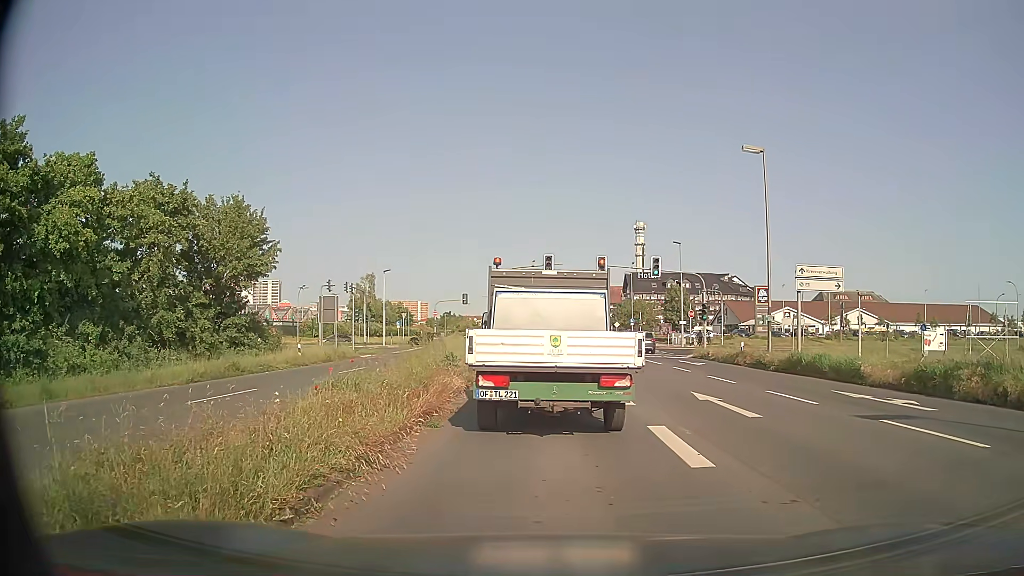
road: primary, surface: asphalt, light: Day
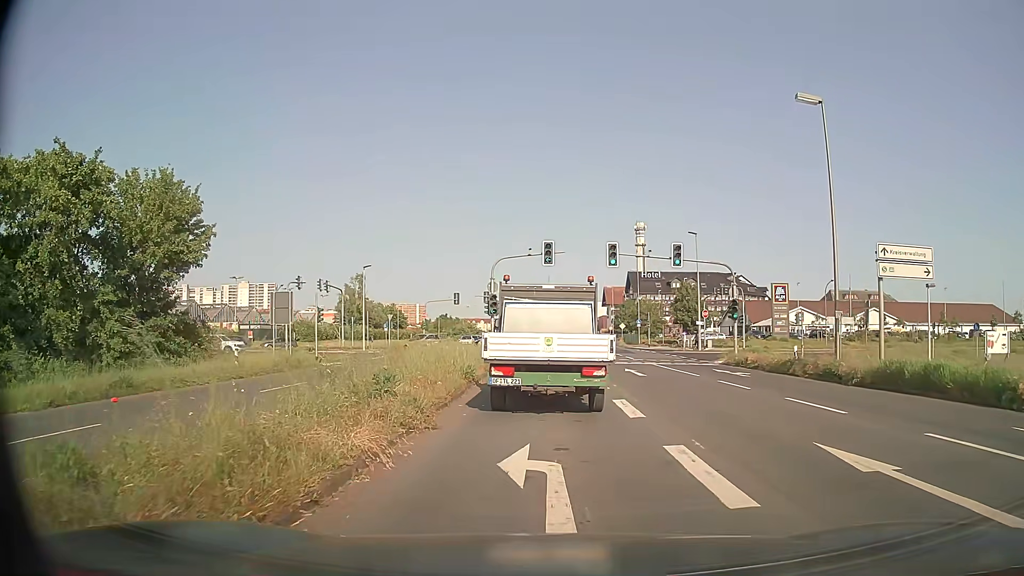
(-0.1, +7.9) m; -1°
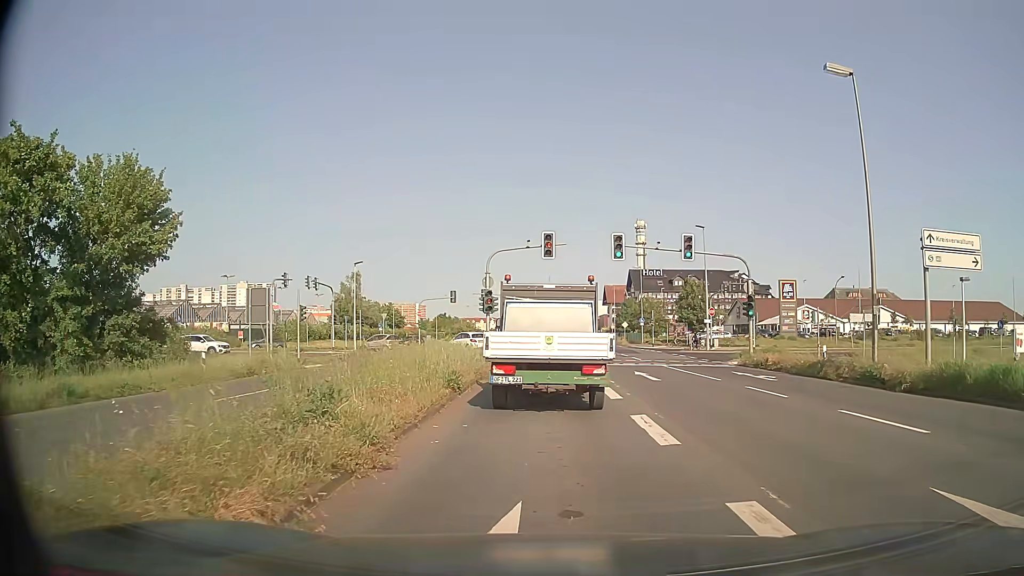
(0.0, +3.0) m; 0°
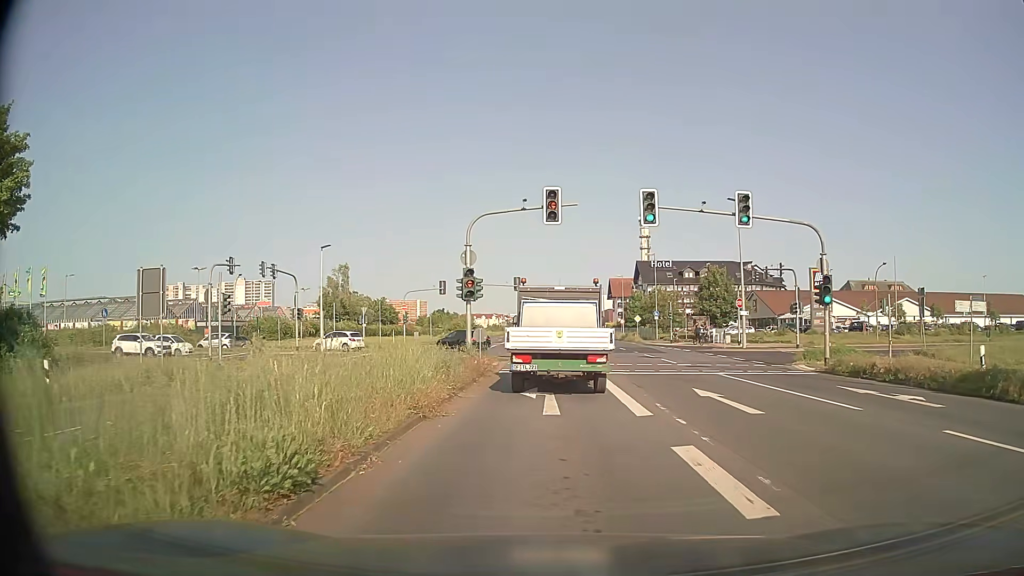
(-0.1, +9.5) m; -1°
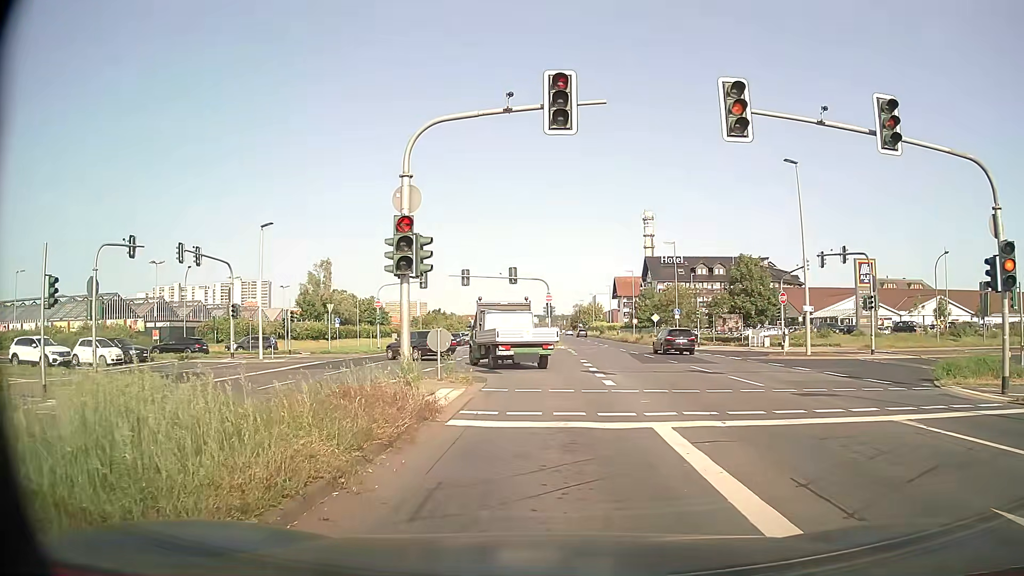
(+0.1, +11.1) m; +1°
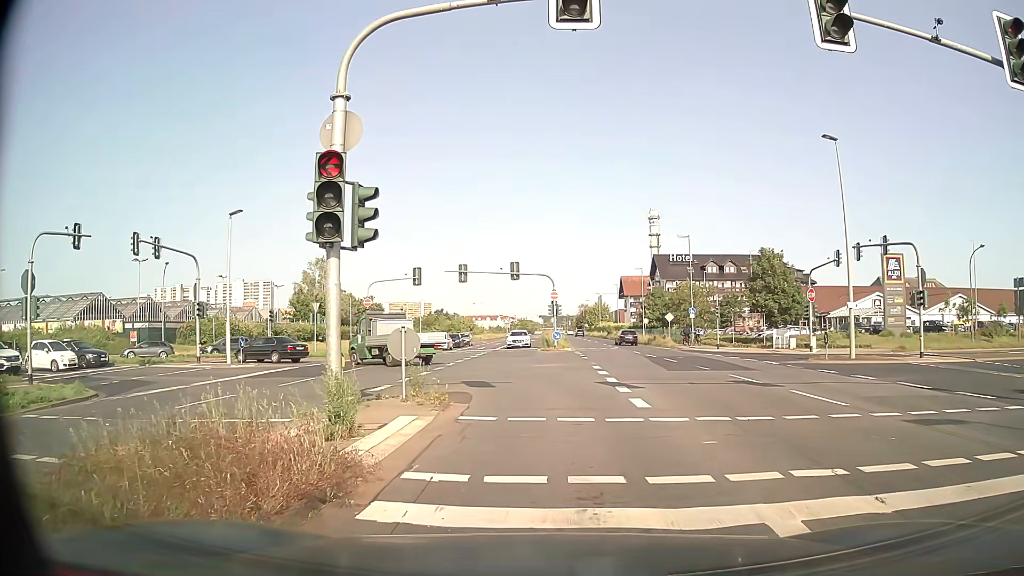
(0.0, +4.7) m; -1°
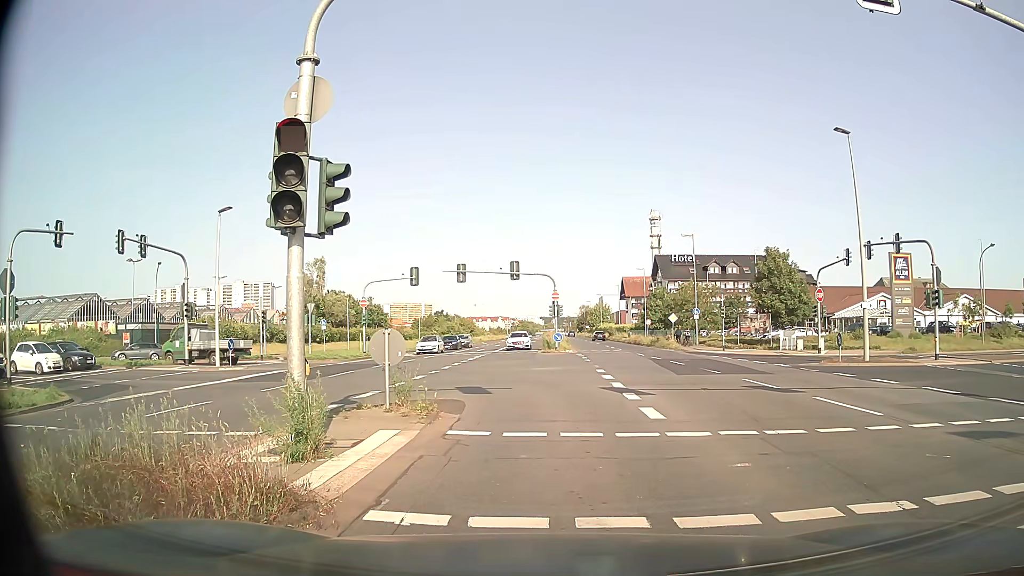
(0.0, +1.3) m; -1°
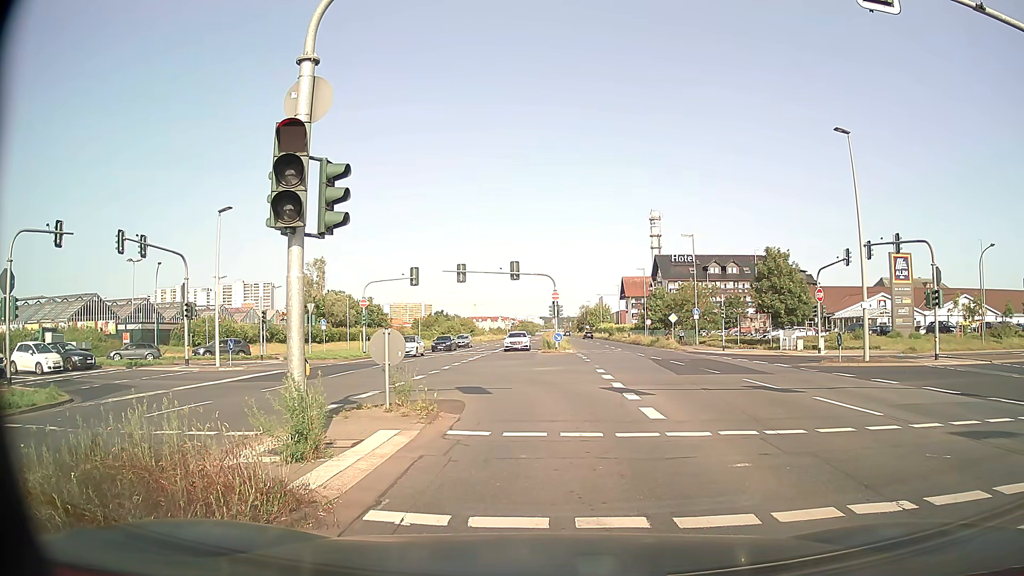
(0.0, 0.0) m; 0°
(0, +10) (-1, +20) (-6, +29) (-13, +35) (-23, +39) (-33, +39) (-43, +38) (-53, +37) (-62, +37) (-72, +36) m
